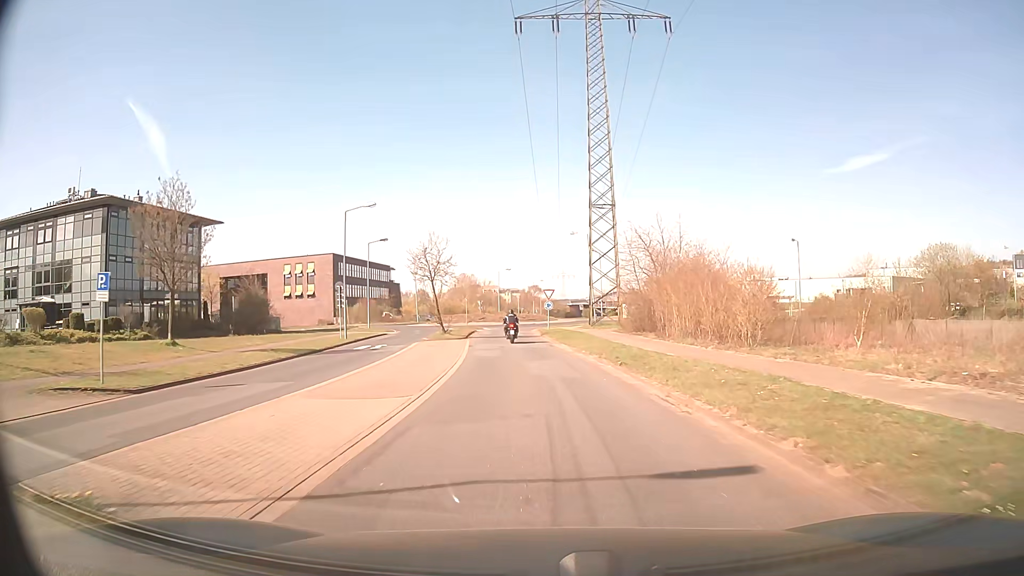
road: residential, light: Day
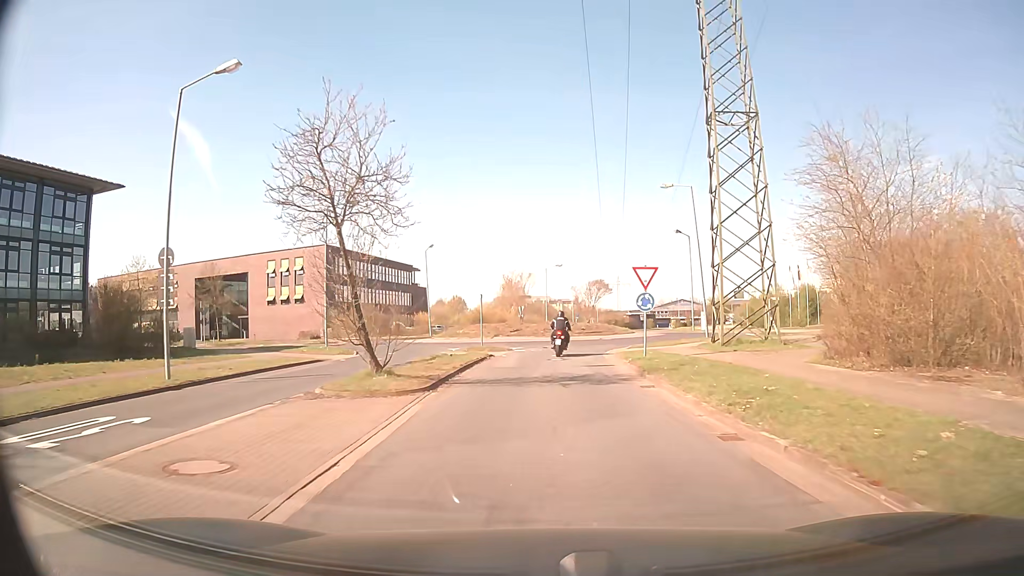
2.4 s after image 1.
(-0.9, +25.1) m; -4°
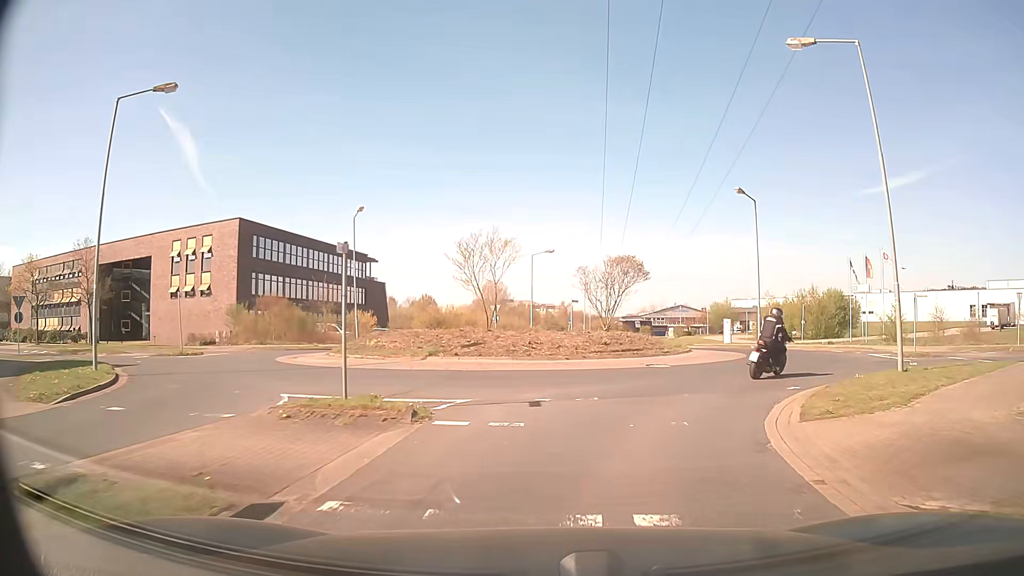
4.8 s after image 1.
(-0.1, +20.4) m; +1°
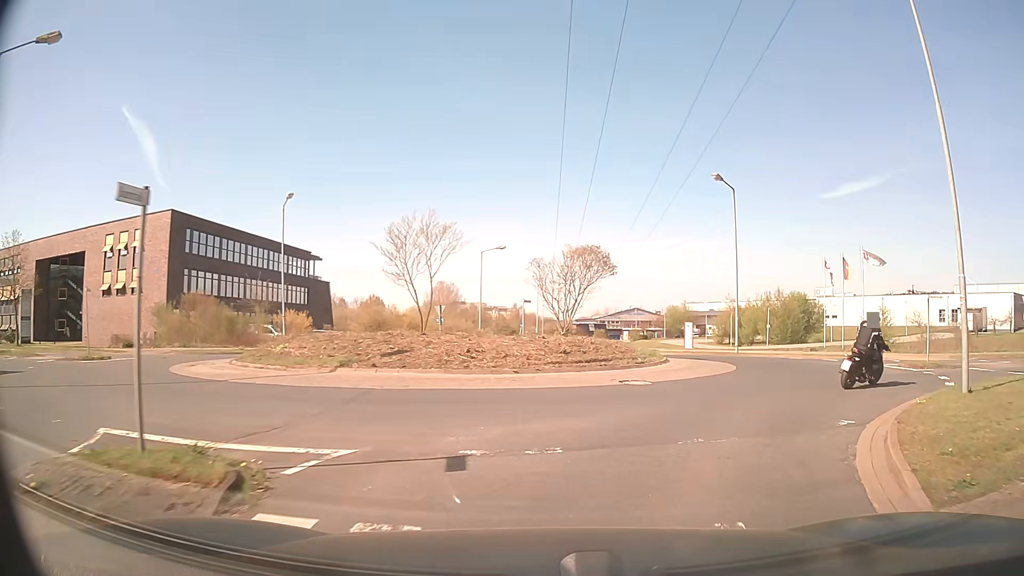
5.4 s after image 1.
(+0.1, +4.5) m; +4°
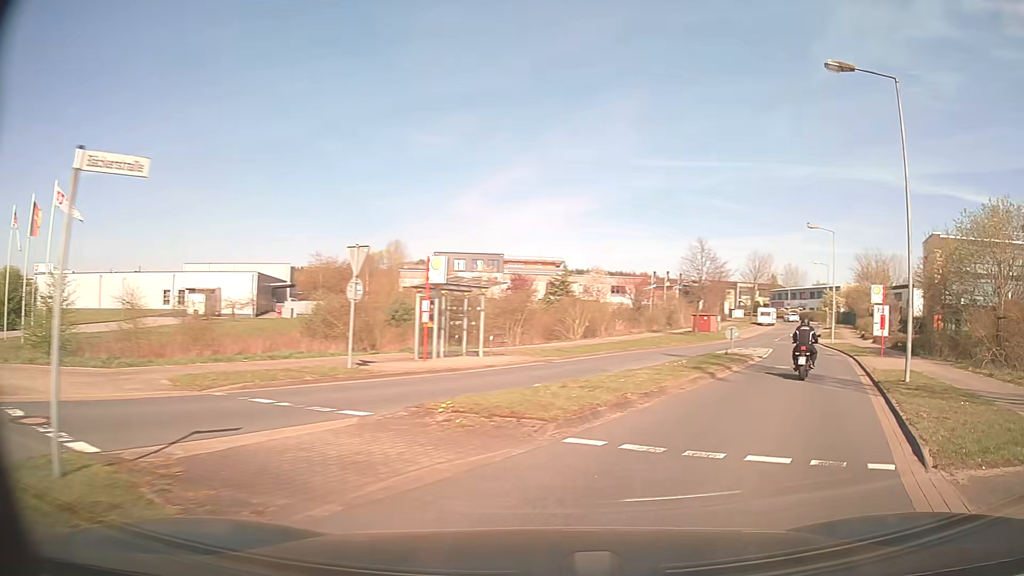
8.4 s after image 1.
(+9.6, +16.8) m; +65°
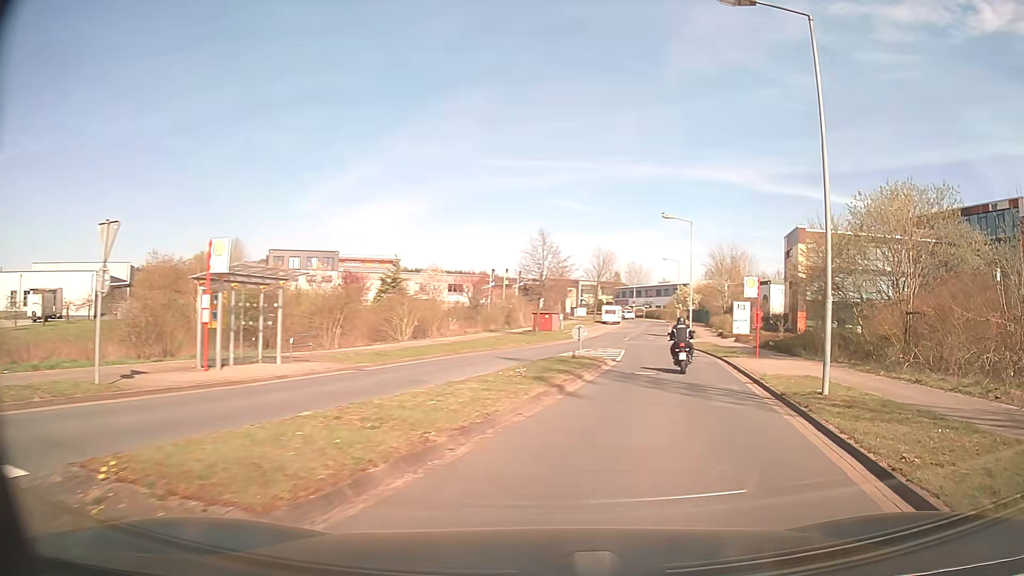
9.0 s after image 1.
(+0.6, +4.2) m; +15°
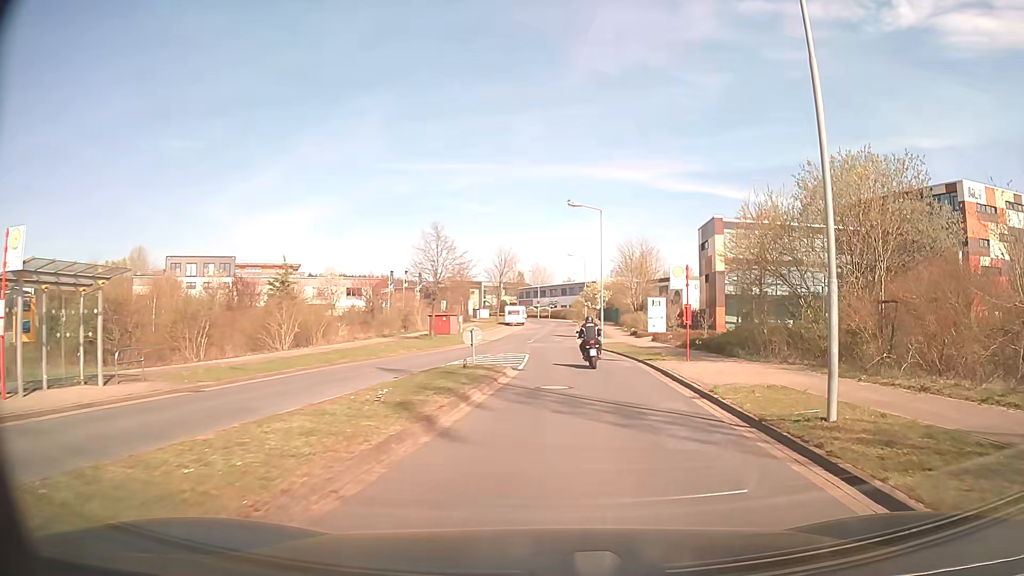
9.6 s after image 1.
(+0.4, +4.6) m; +8°
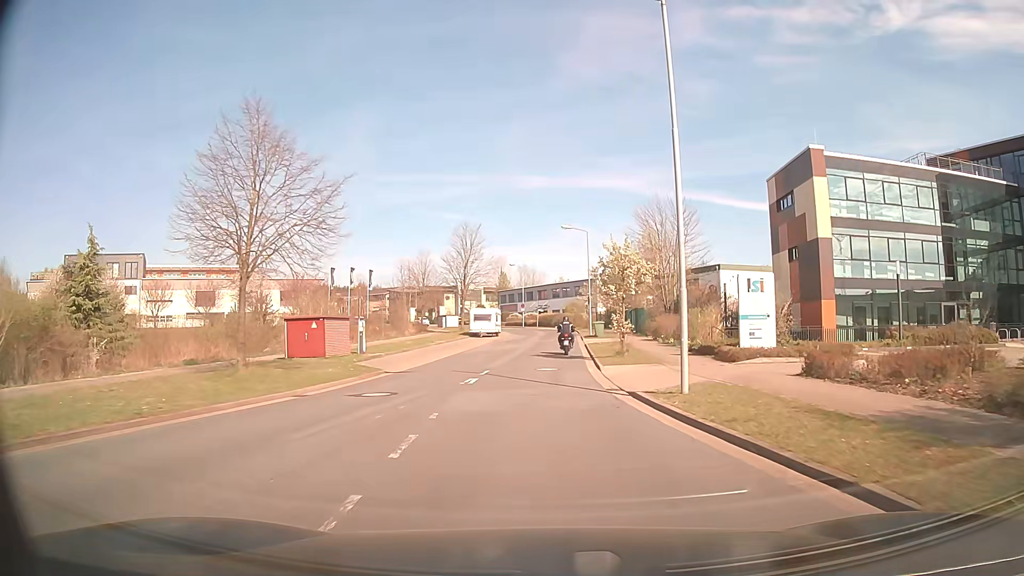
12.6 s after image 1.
(+0.6, +27.4) m; +1°
